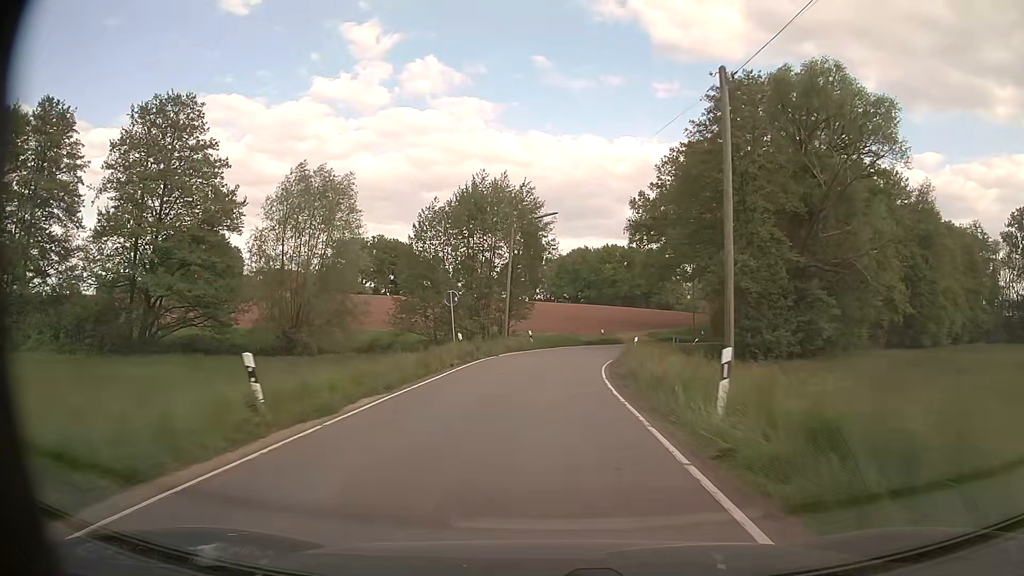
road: tertiary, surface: asphalt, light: Day
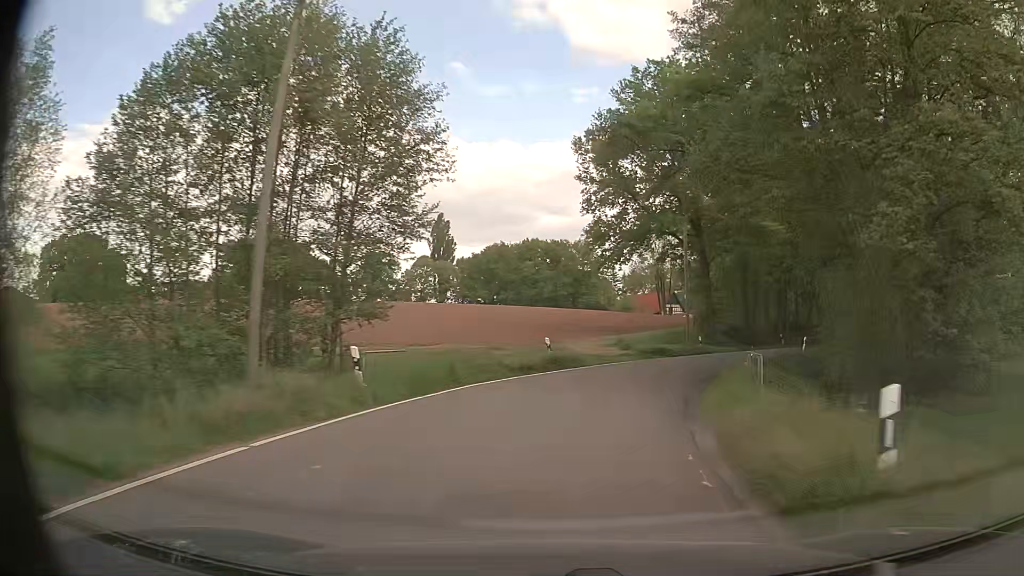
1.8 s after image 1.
(+0.8, +25.5) m; +7°
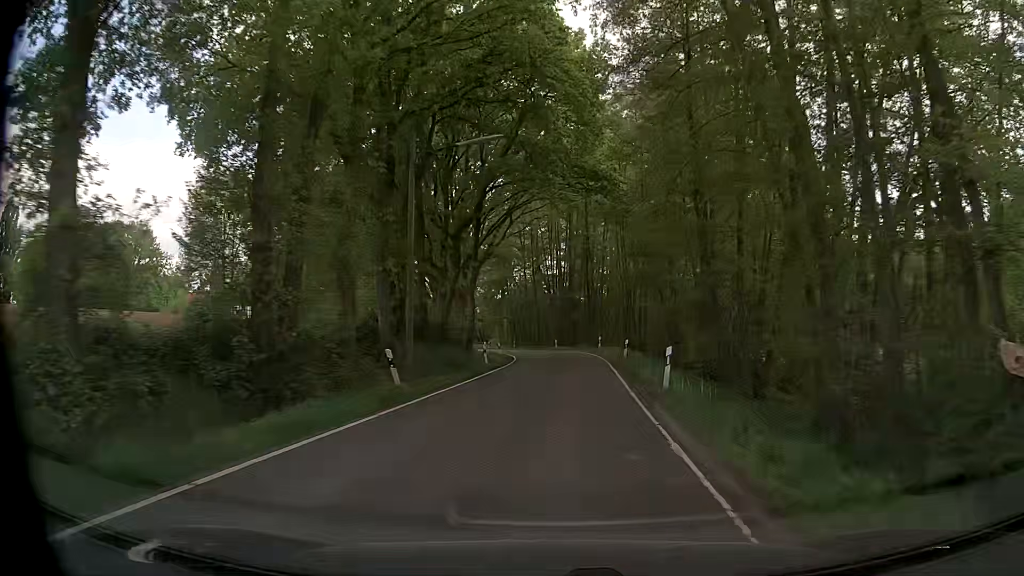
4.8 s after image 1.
(+12.7, +39.4) m; +33°
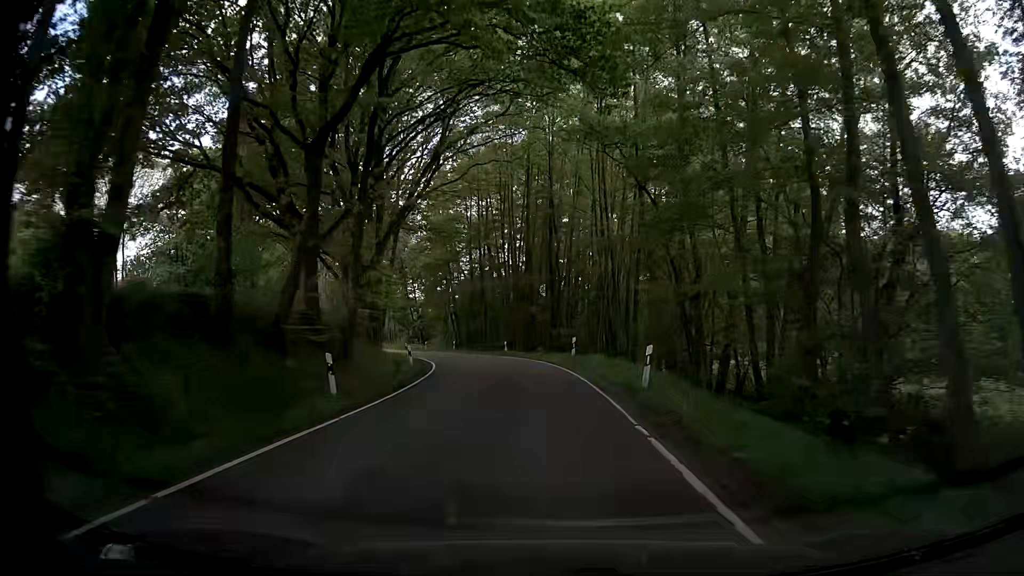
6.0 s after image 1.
(+0.7, +18.4) m; +4°
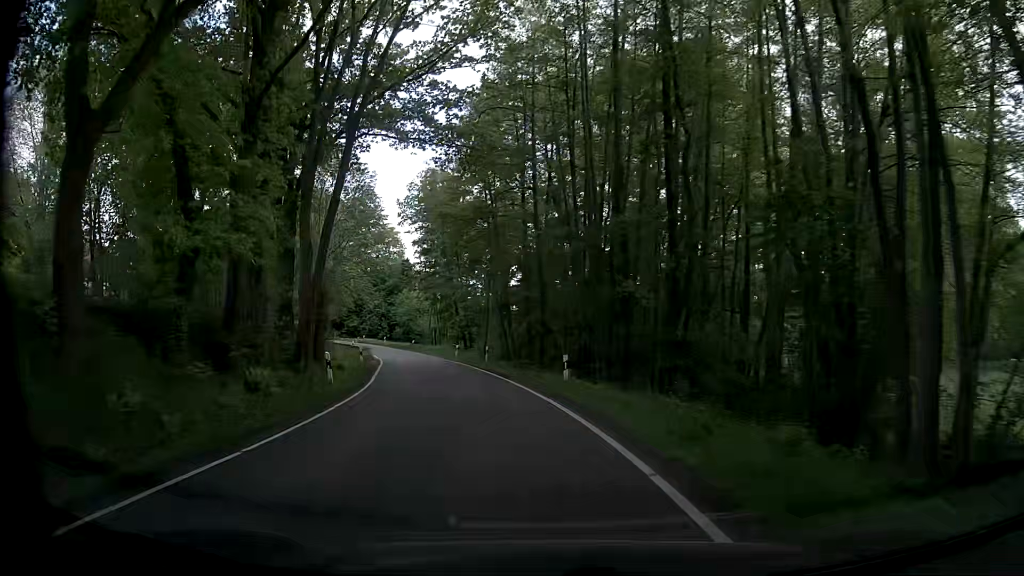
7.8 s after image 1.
(-0.8, +27.0) m; -6°
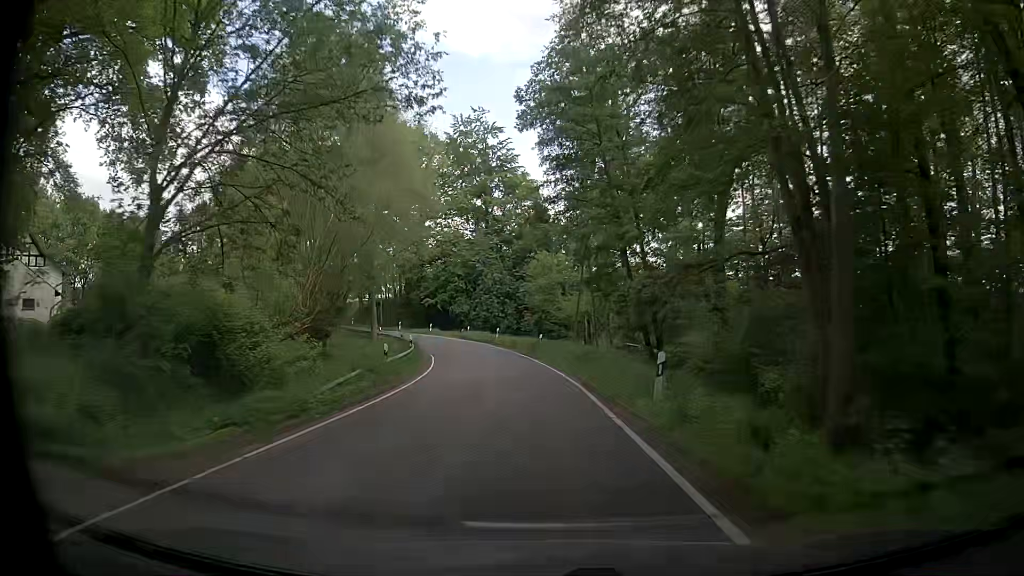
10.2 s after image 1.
(-5.5, +36.7) m; -14°
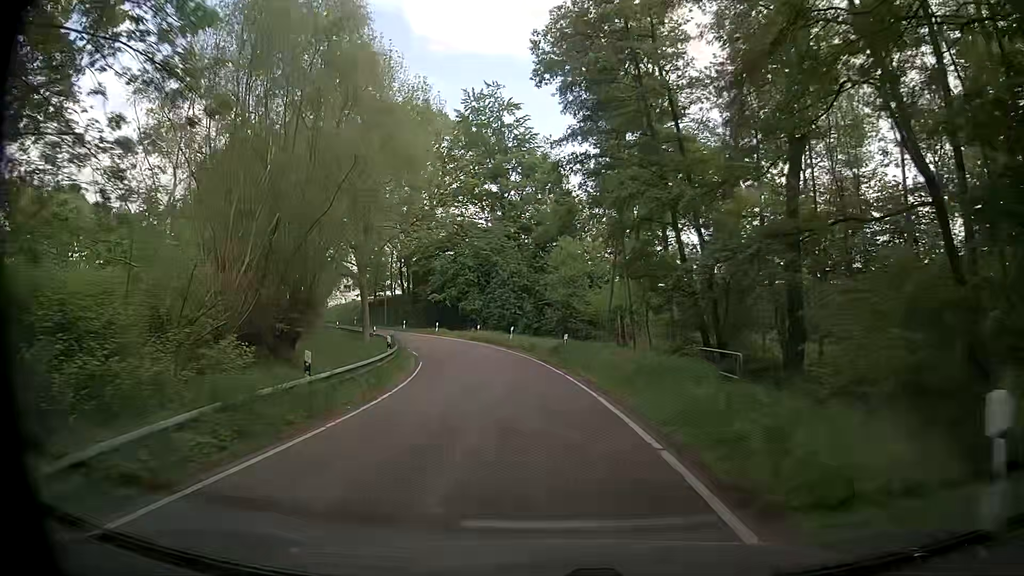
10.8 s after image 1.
(-0.2, +9.0) m; -2°
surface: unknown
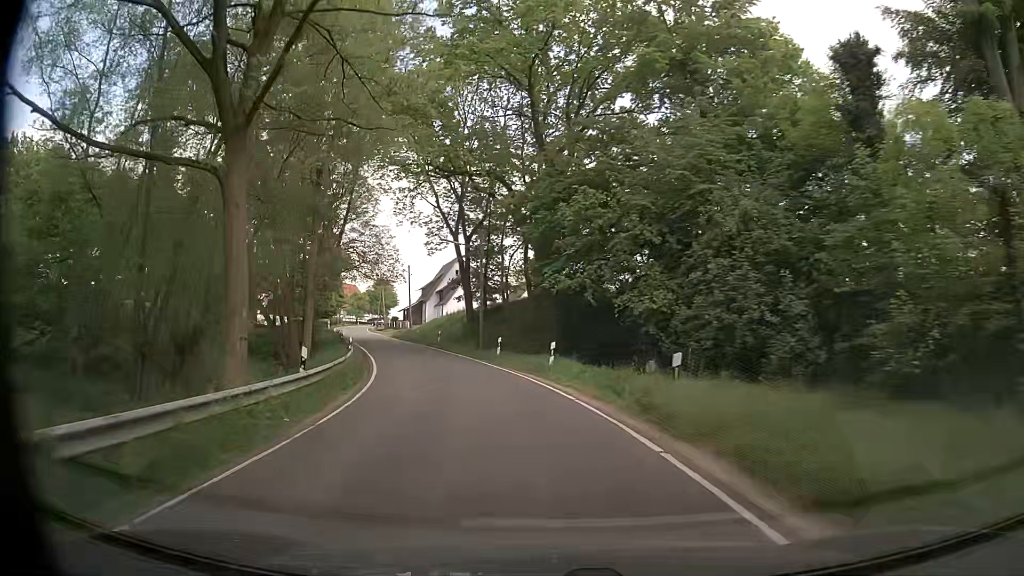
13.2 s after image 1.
(-3.7, +35.7) m; -14°
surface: asphalt
